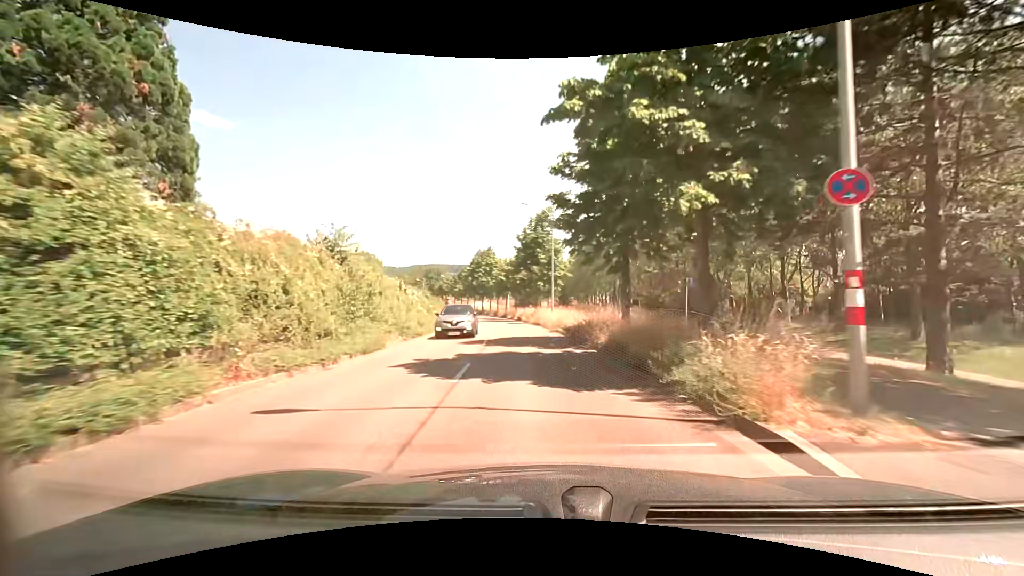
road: tertiary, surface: asphalt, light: Day
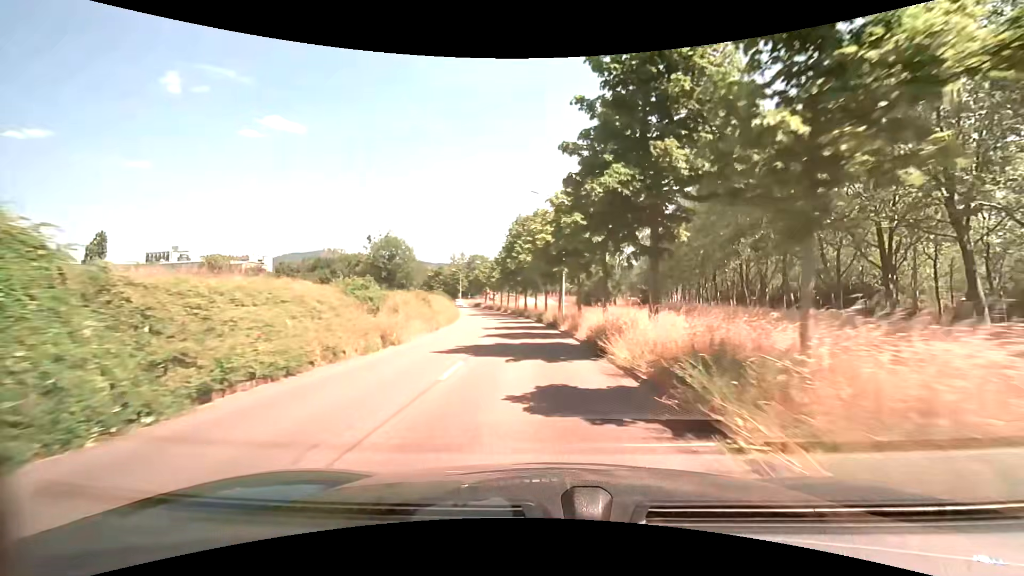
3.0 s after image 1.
(-2.1, +35.6) m; -7°
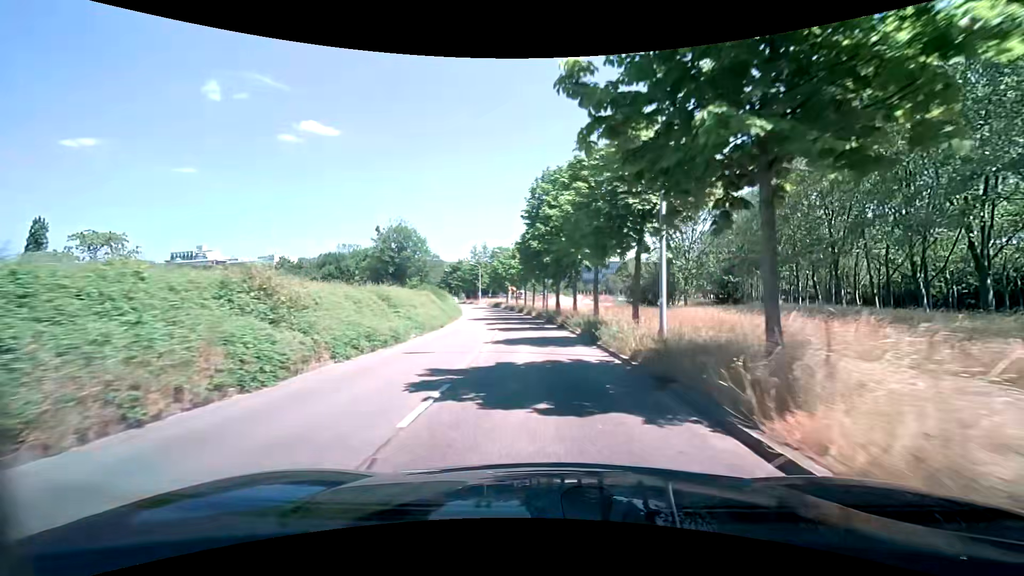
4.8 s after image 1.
(-0.8, +21.7) m; -4°
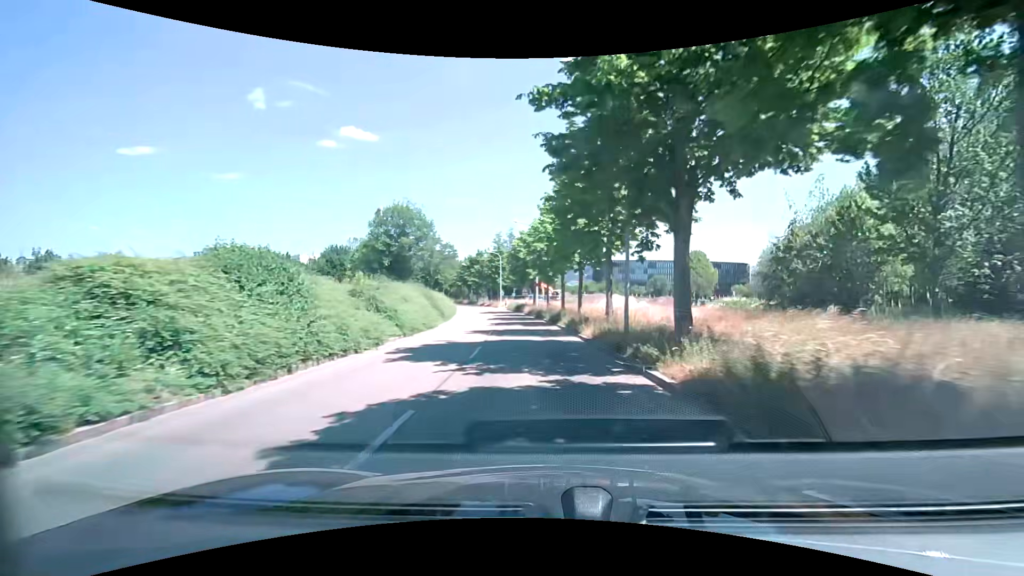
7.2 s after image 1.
(-0.9, +29.2) m; -4°
(0, +10) (-1, +20) (-1, +30) (-2, +40) (-4, +50) (-5, +60) (-7, +69) (-9, +79) (-12, +89) (-14, +99) m
